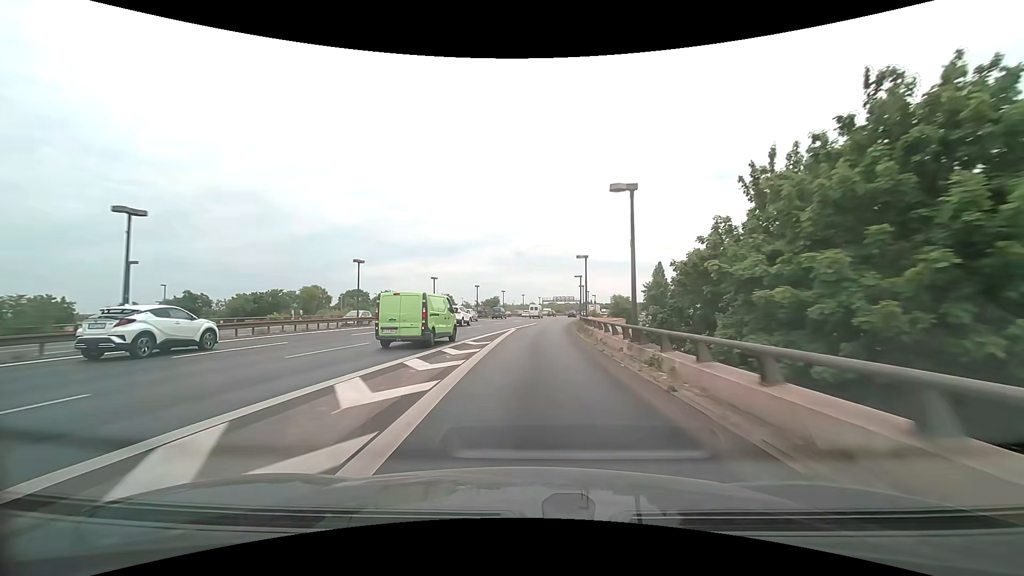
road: motorway_link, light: Day
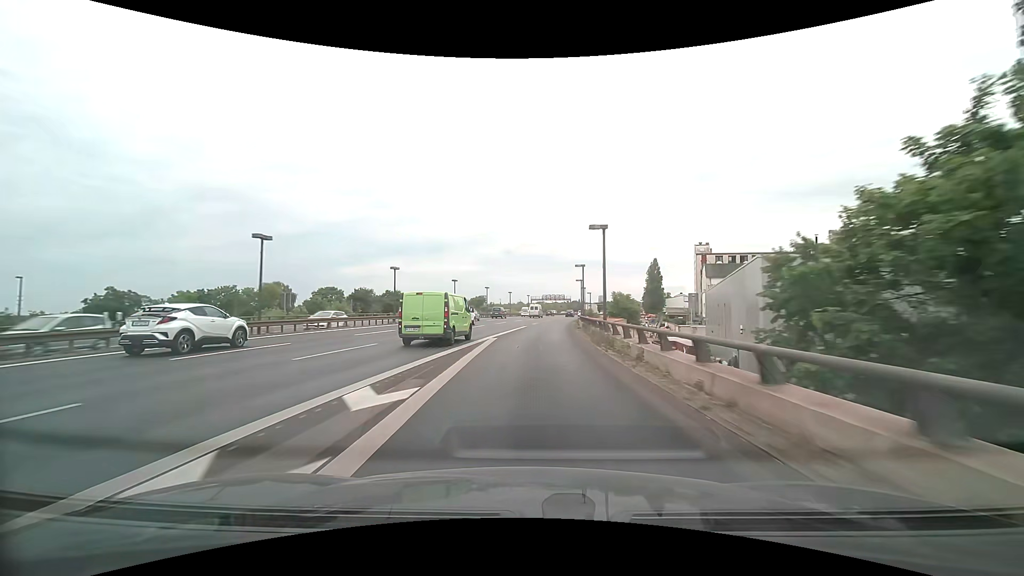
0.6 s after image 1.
(+0.1, +12.7) m; +1°
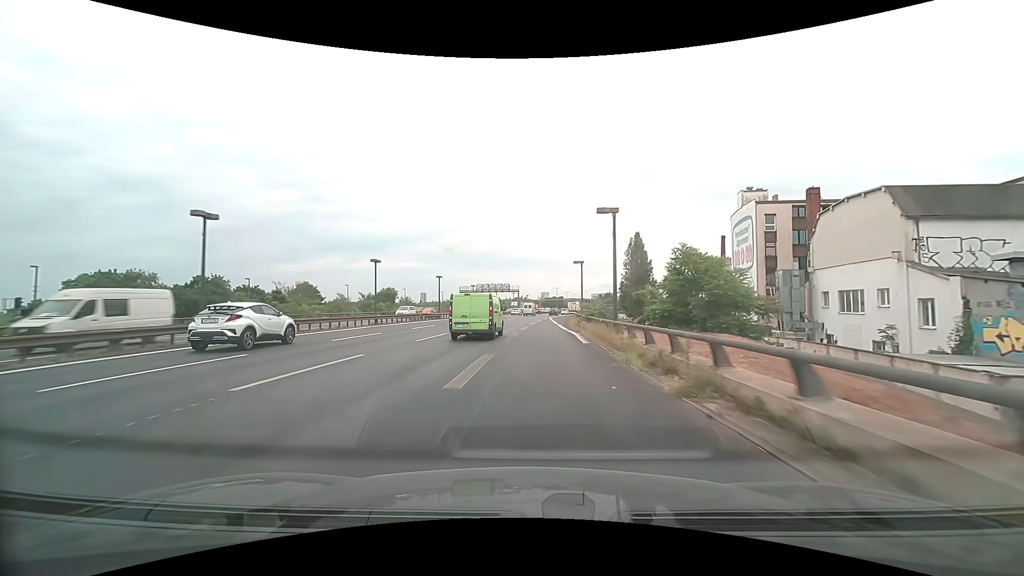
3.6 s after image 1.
(+4.3, +64.0) m; +7°
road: motorway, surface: asphalt
(0, +10) (0, +20) (0, +30) (0, +40) (0, +50) (+1, +60) (+1, +70) (+2, +80) (+3, +90) (+5, +100) m
